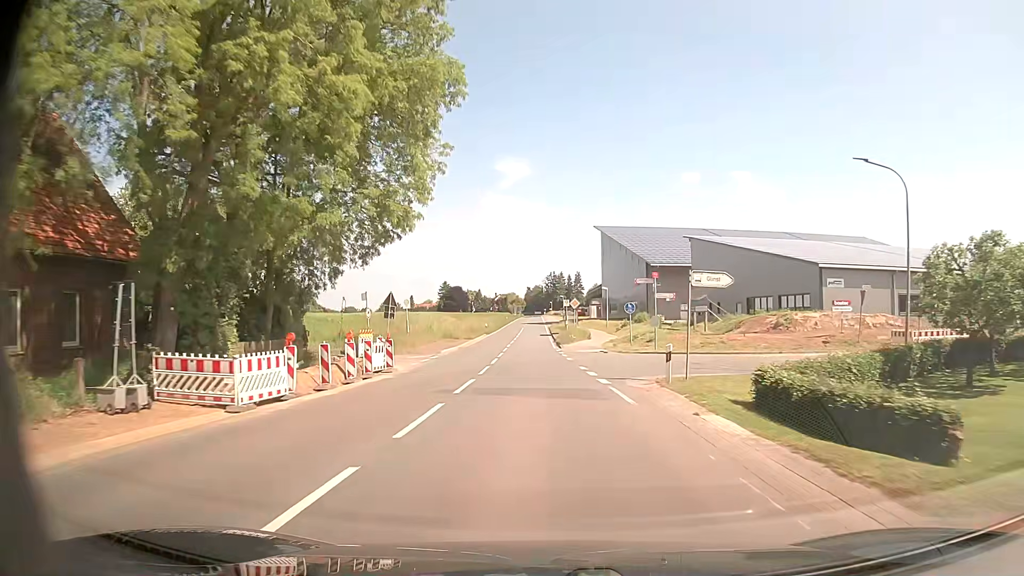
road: secondary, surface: asphalt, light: Day
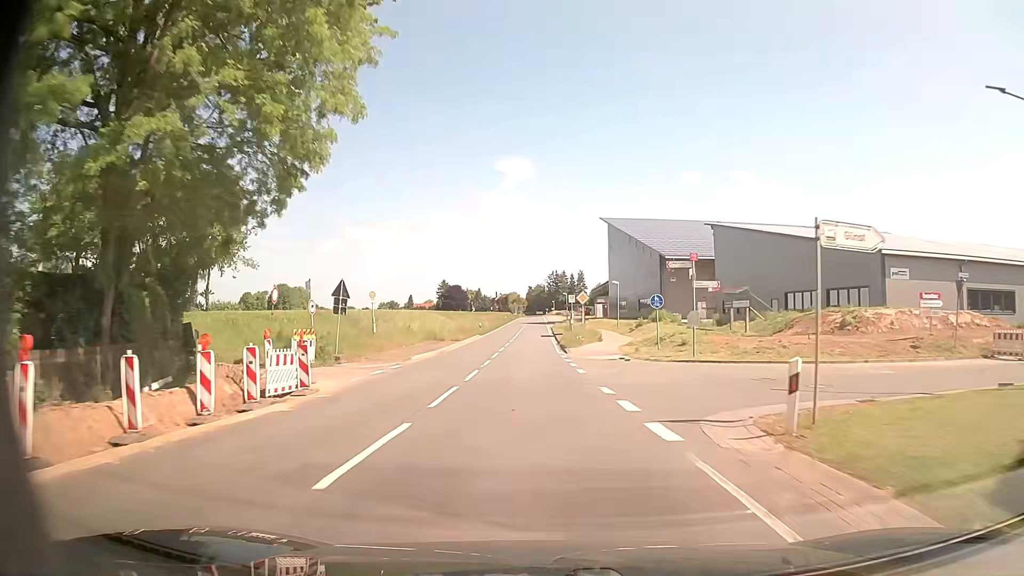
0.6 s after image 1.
(0.0, +9.0) m; 0°
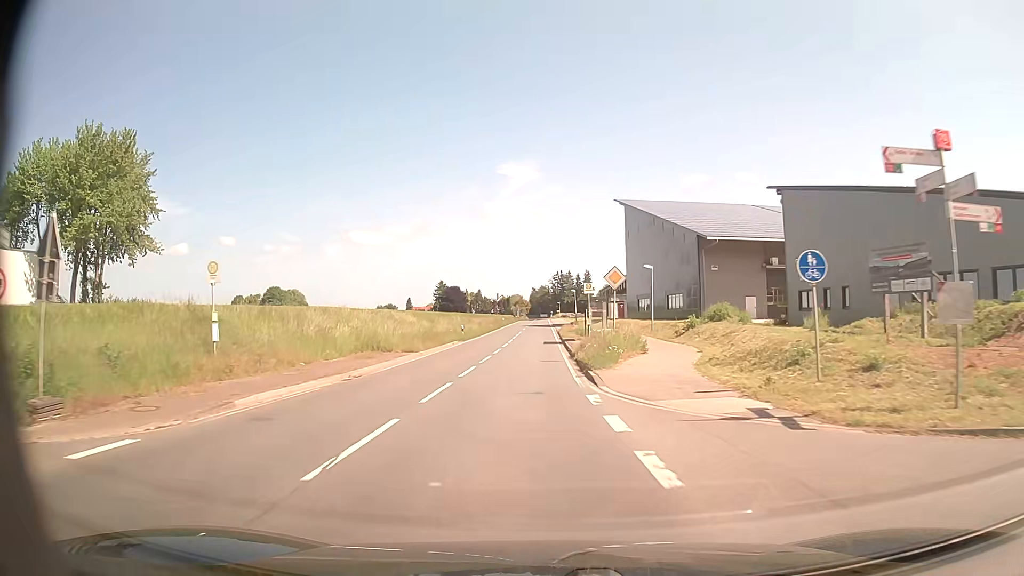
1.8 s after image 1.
(-0.1, +17.9) m; -1°
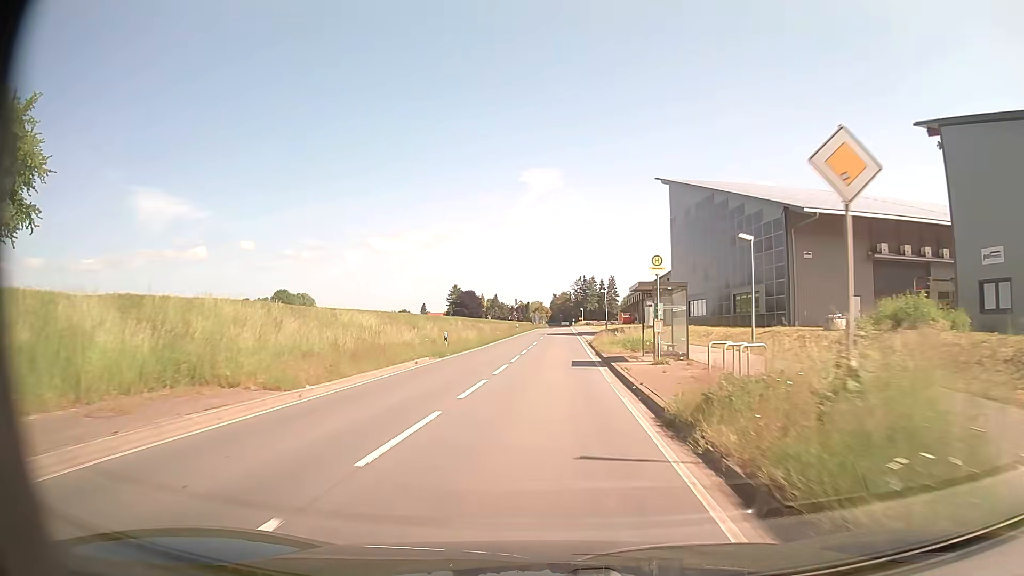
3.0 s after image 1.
(-0.2, +17.9) m; -1°
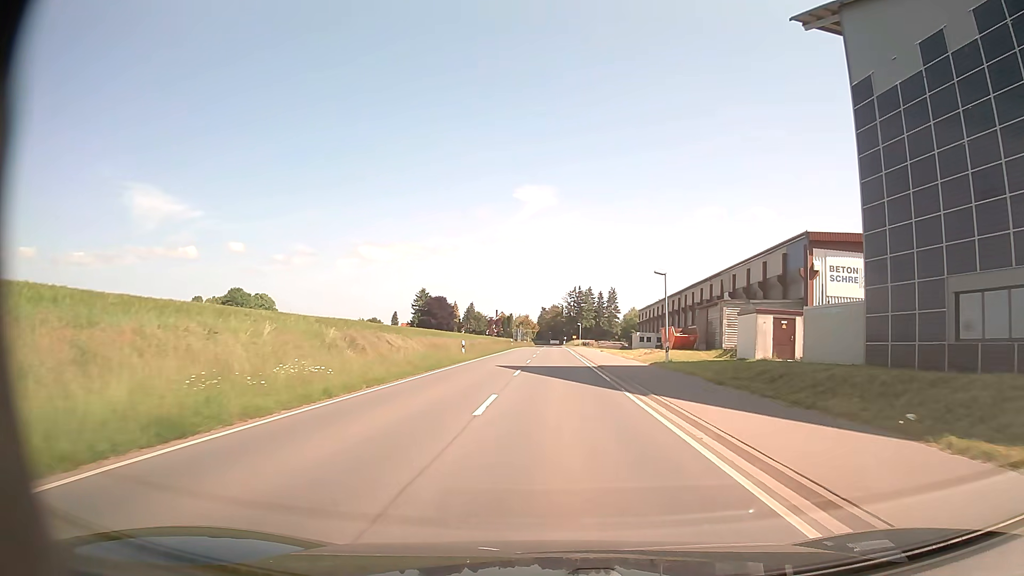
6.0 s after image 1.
(+0.3, +44.3) m; +1°
(0, +10) (0, +20) (0, +30) (0, +40) (0, +50) (0, +60) (0, +70) (0, +80) (+1, +90) (+1, +100) m
